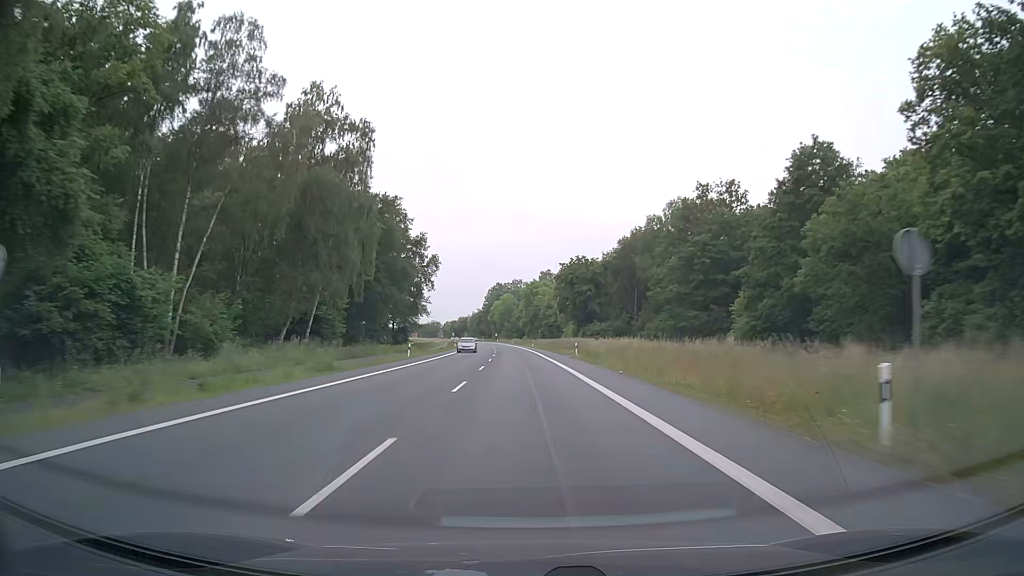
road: primary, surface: asphalt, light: Day
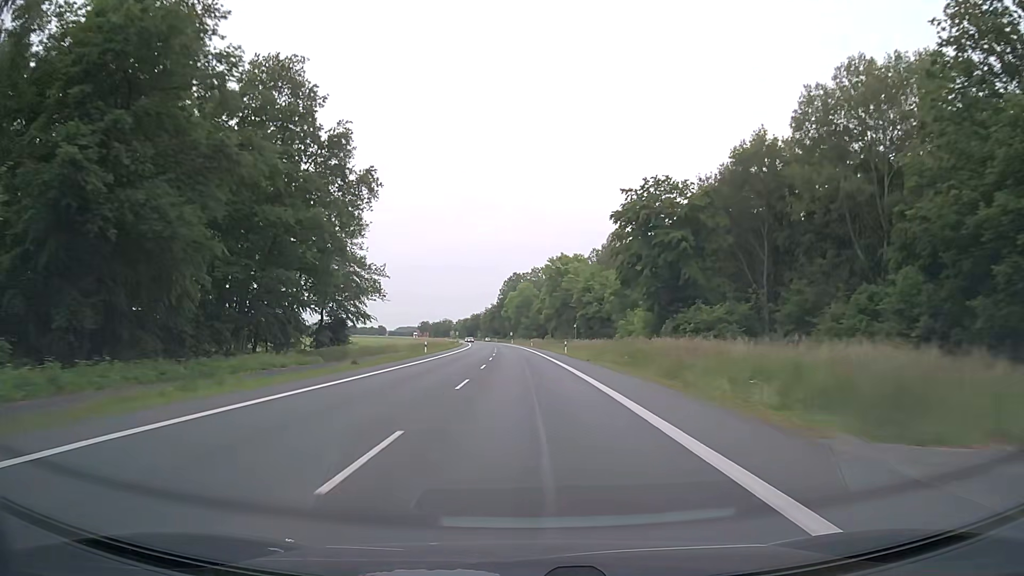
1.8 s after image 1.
(-0.7, +47.4) m; -2°
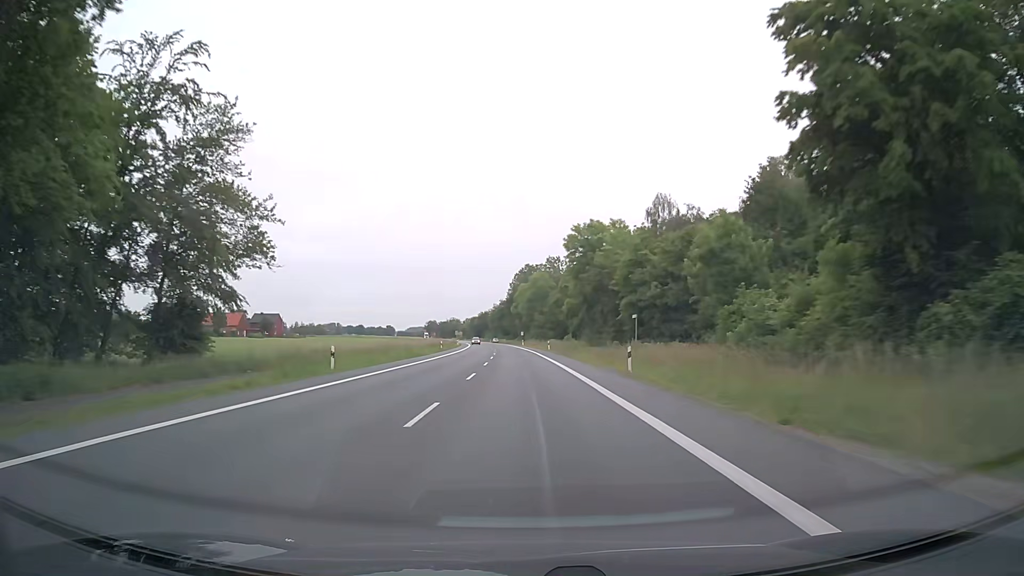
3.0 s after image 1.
(-0.3, +31.6) m; -1°
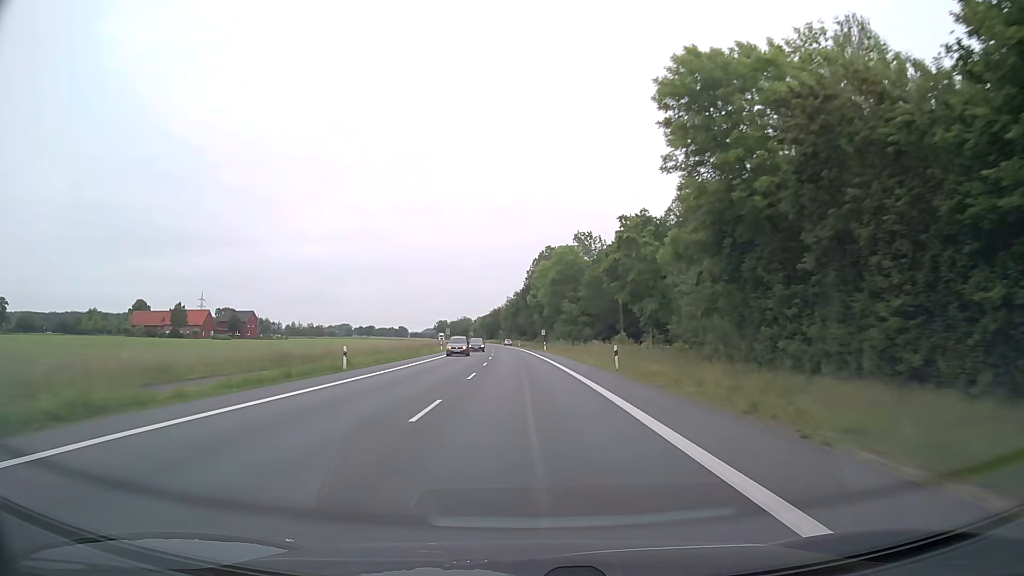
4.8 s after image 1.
(-0.6, +47.4) m; -2°
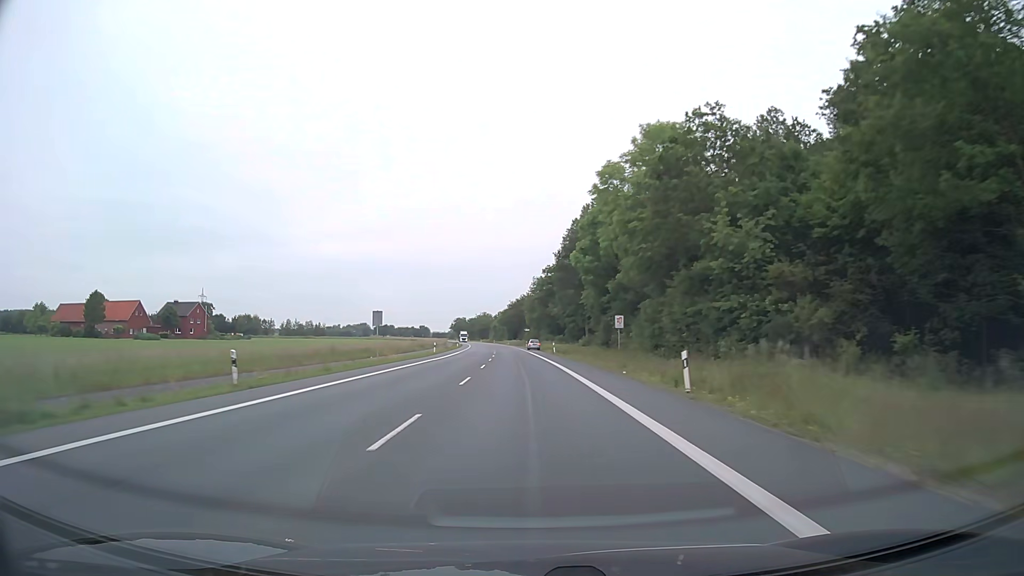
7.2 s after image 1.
(-1.3, +63.1) m; -2°
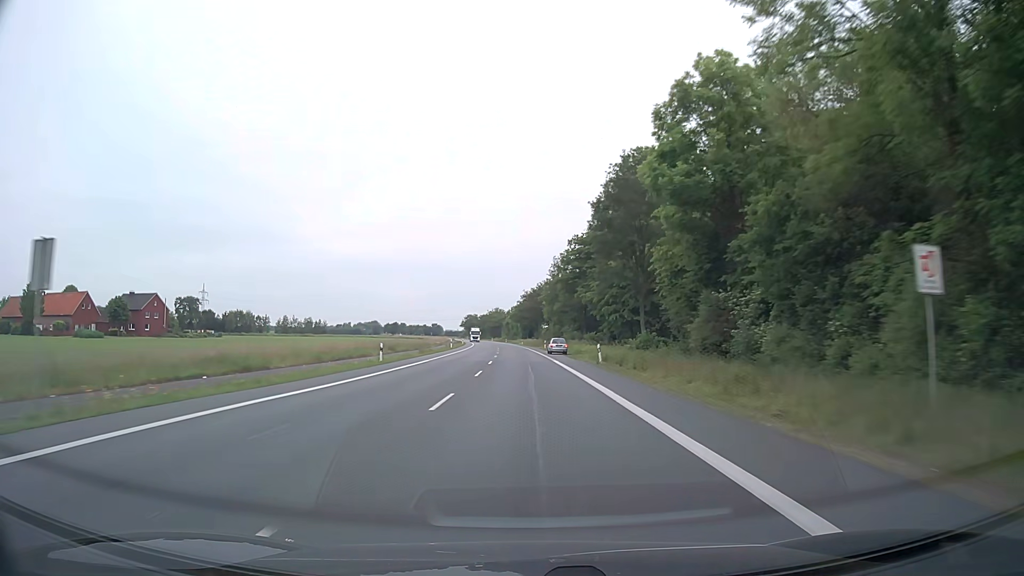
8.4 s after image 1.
(-0.4, +31.6) m; -2°
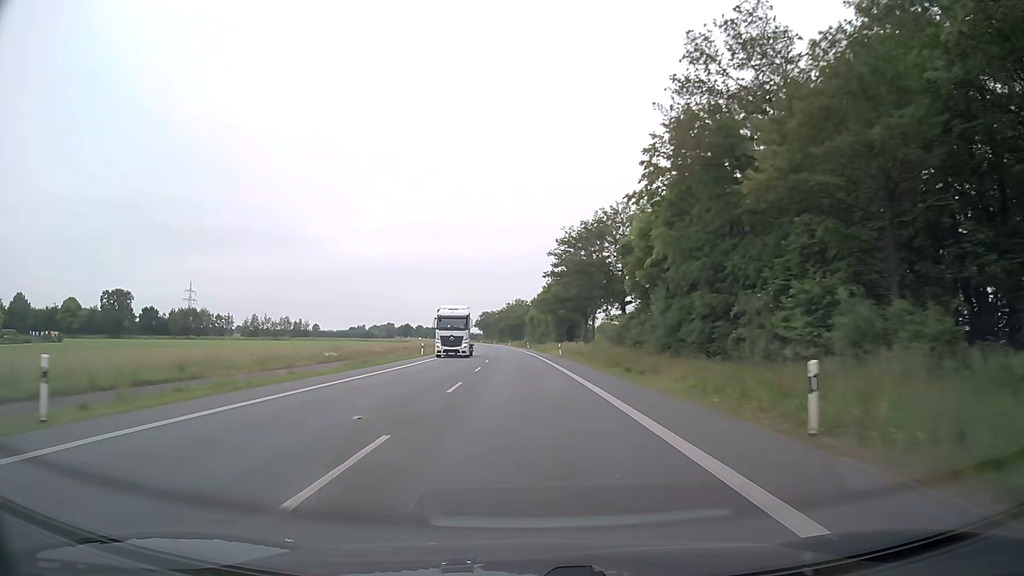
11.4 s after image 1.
(-1.4, +79.0) m; -2°
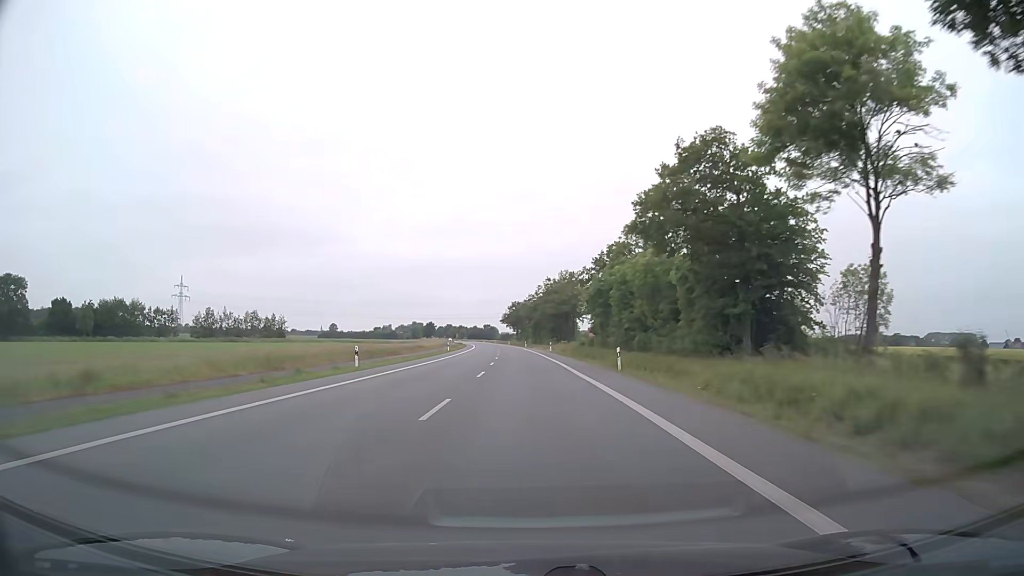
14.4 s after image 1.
(-2.1, +78.9) m; -3°
(0, +10) (0, +20) (0, +30) (0, +40) (-1, +50) (-1, +60) (-1, +70) (-2, +80) (-2, +90) (-2, +100) m
